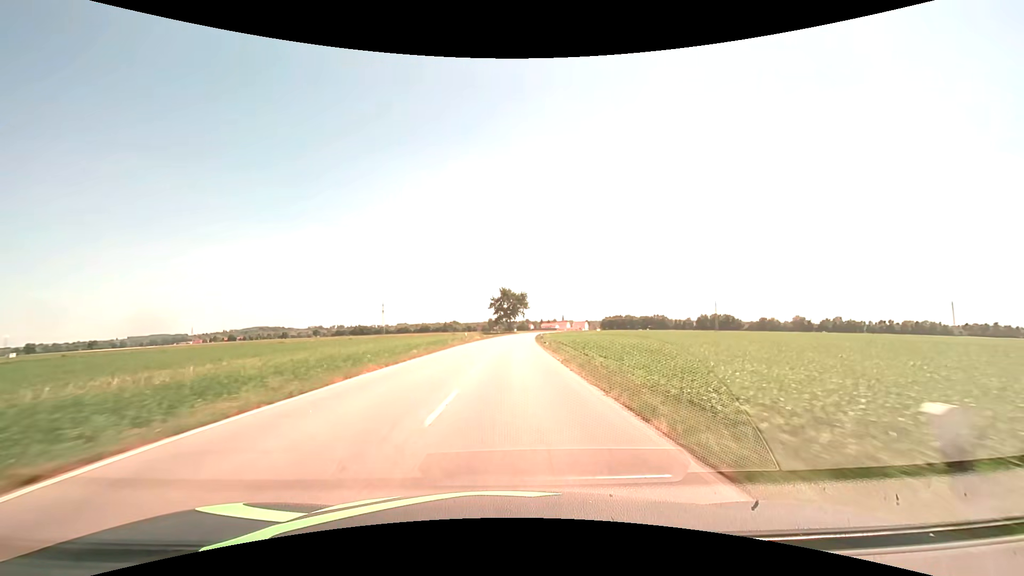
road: secondary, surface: asphalt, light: Day
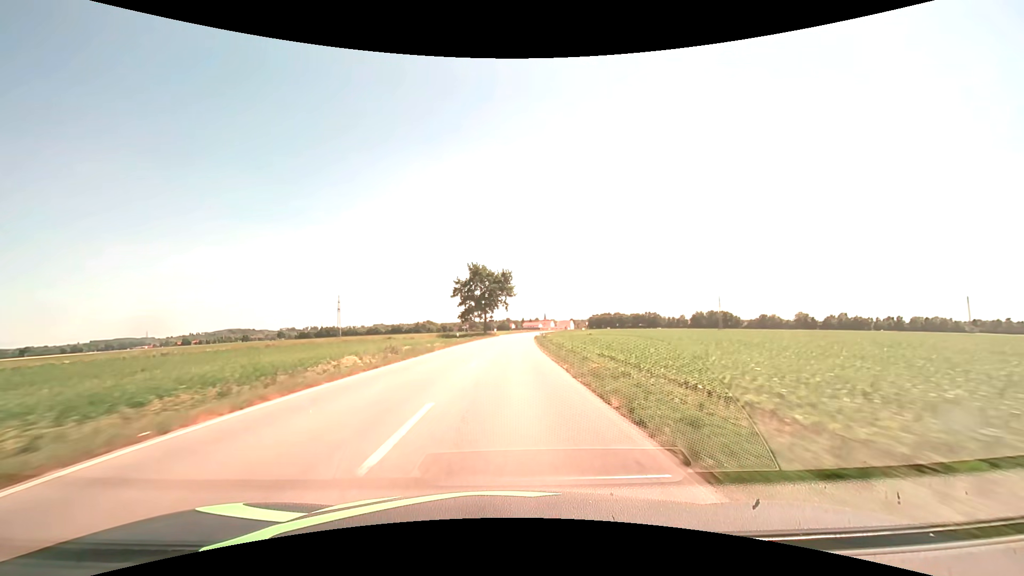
(+1.2, +50.2) m; +2°
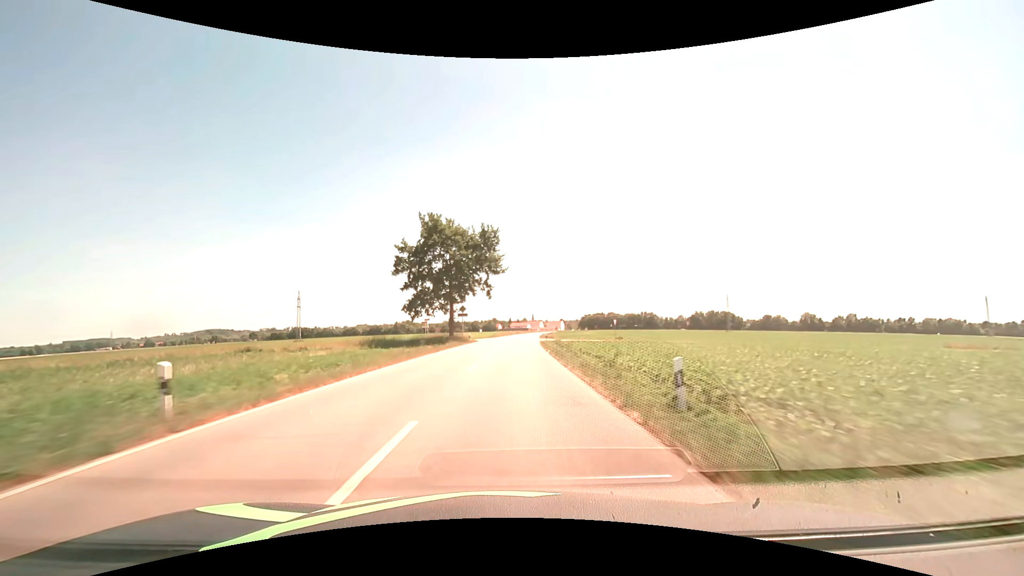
(+0.4, +37.7) m; +1°
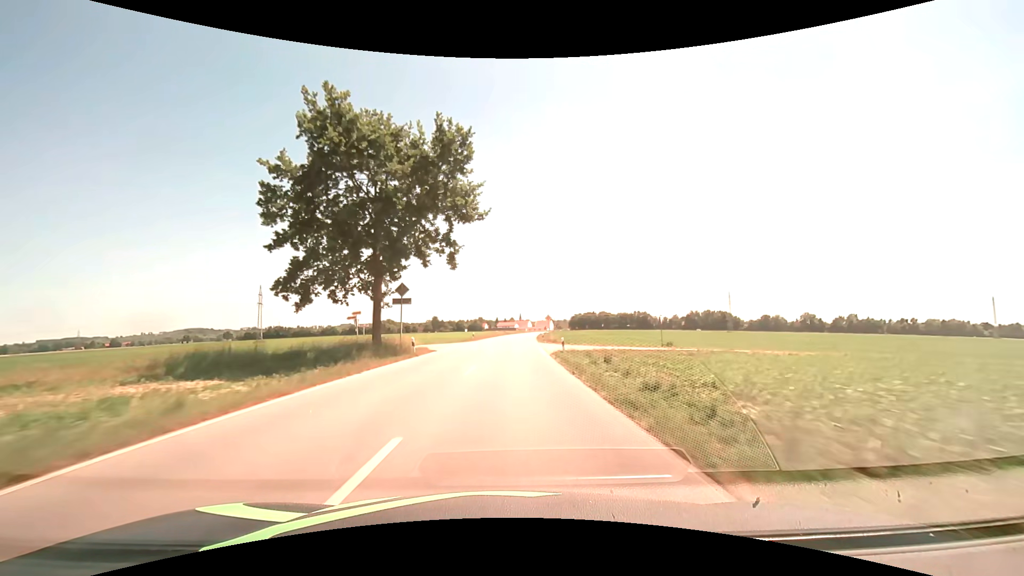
(+0.3, +25.1) m; +1°
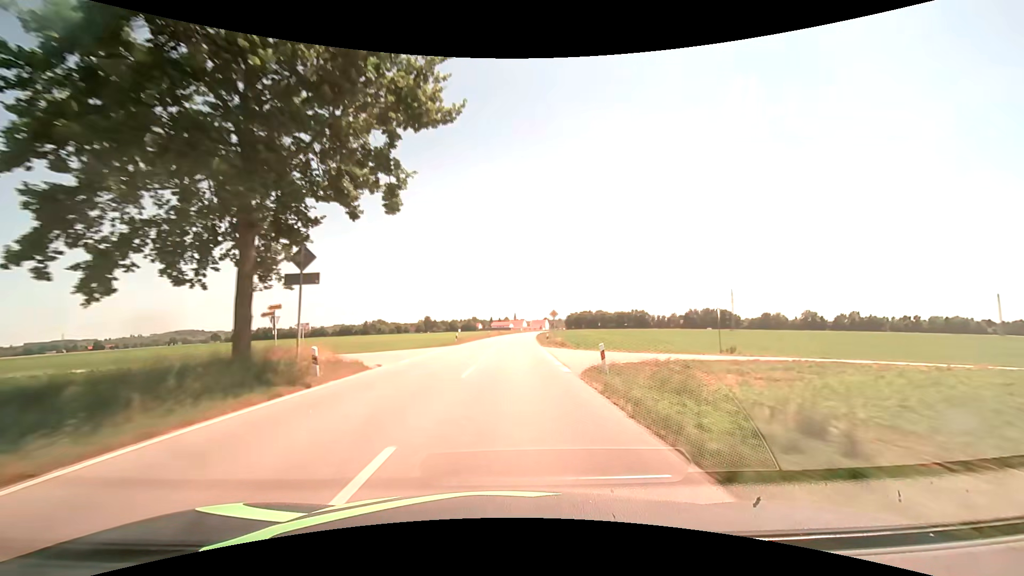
(+0.1, +12.6) m; +1°
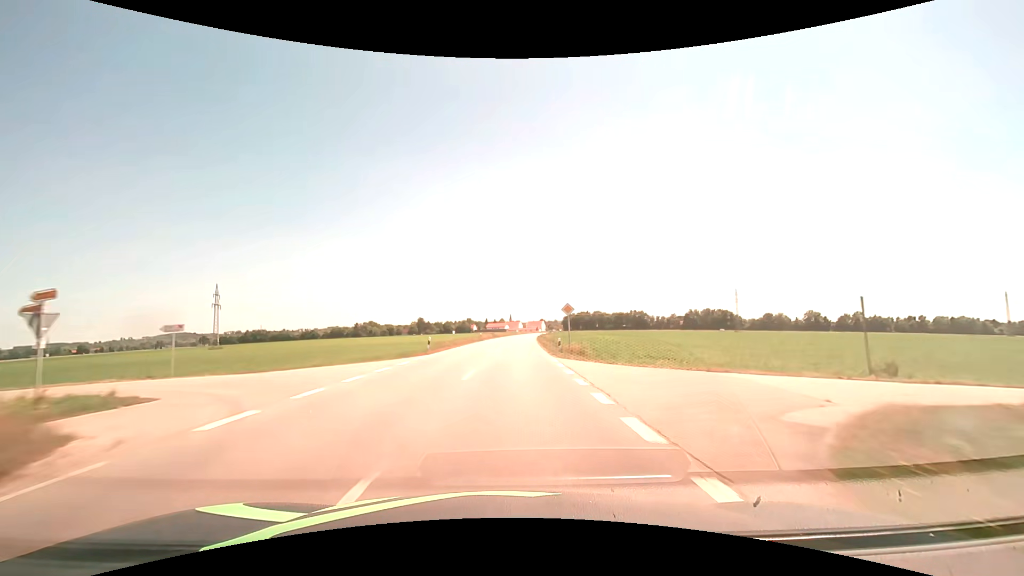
(+0.1, +12.6) m; +1°
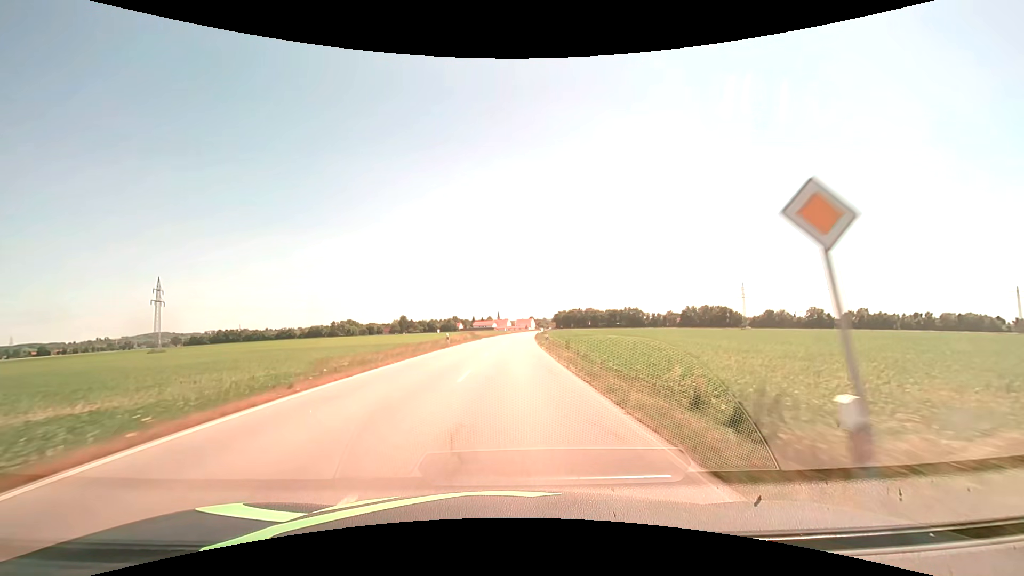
(+0.3, +25.1) m; +1°
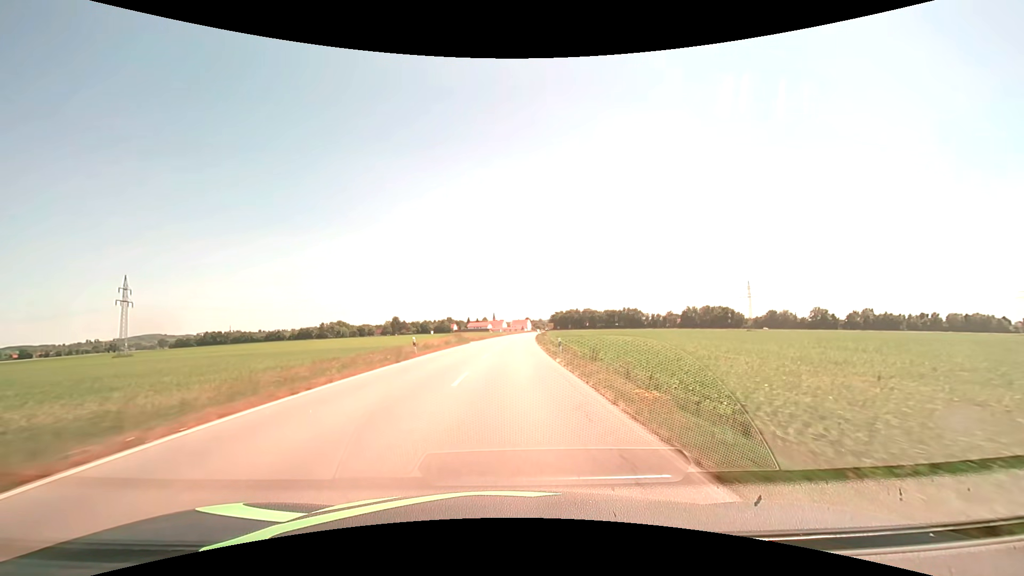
(0.0, +12.5) m; 0°
(0, +10) (0, +20) (0, +30) (+1, +40) (+1, +50) (+1, +60) (+2, +70) (+3, +80) (+3, +90) (+4, +100) m
